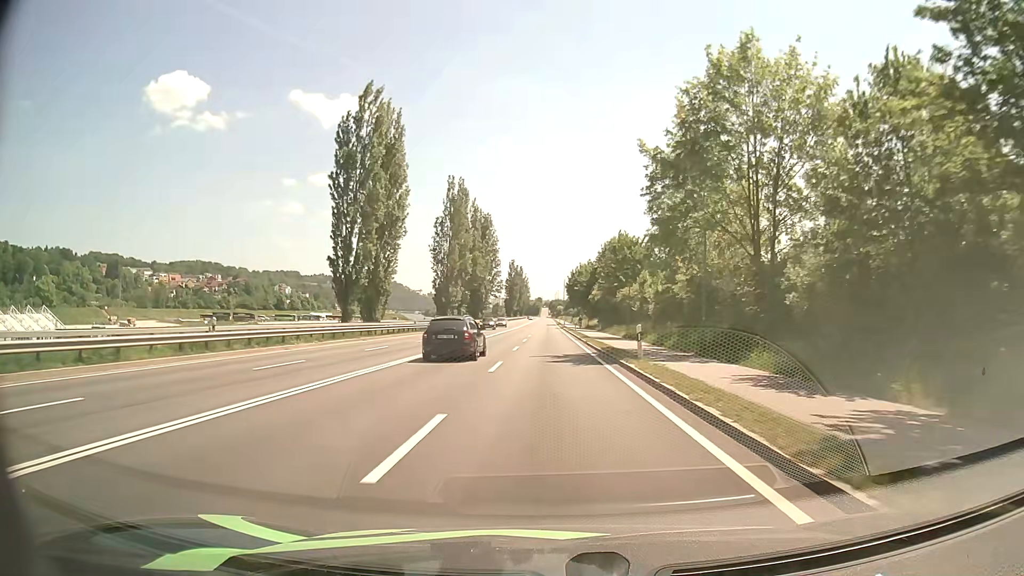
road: primary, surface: asphalt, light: Day
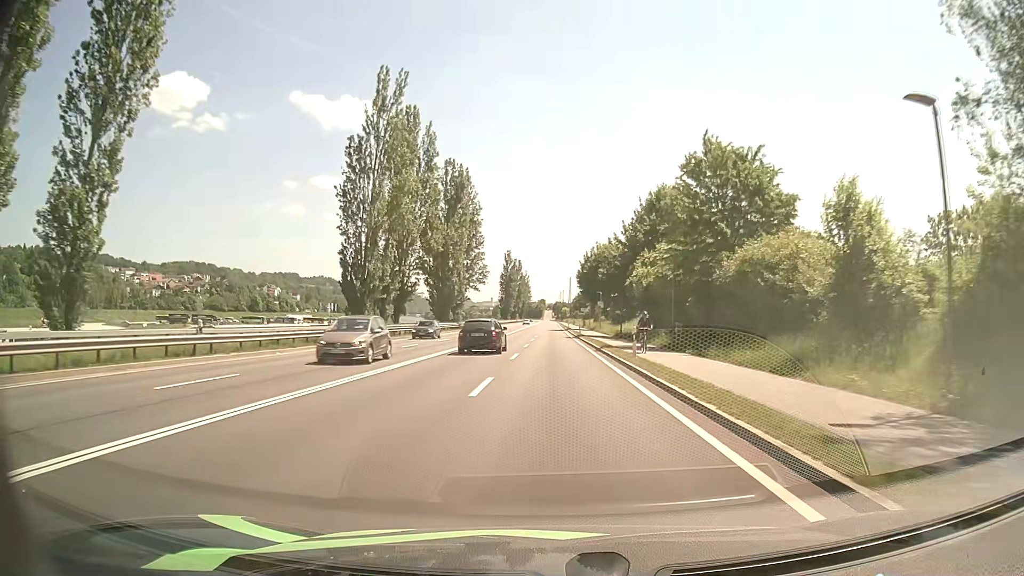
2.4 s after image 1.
(-0.1, +41.6) m; 0°
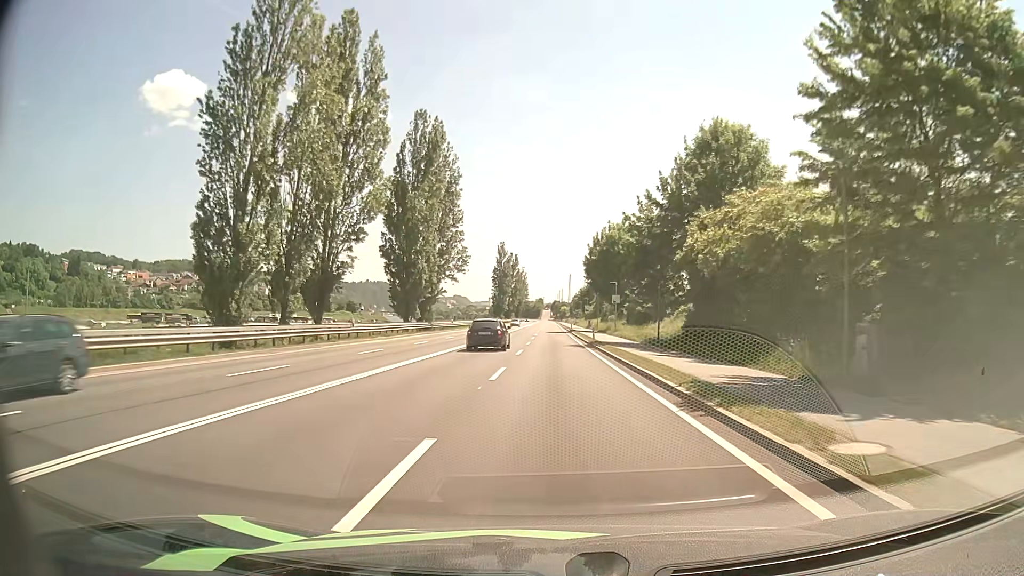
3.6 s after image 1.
(0.0, +20.7) m; 0°
(0, +10) (0, +20) (0, +30) (0, +40) (0, +50) (0, +60) (0, +70) (0, +80) (+1, +90) (+1, +100) m
